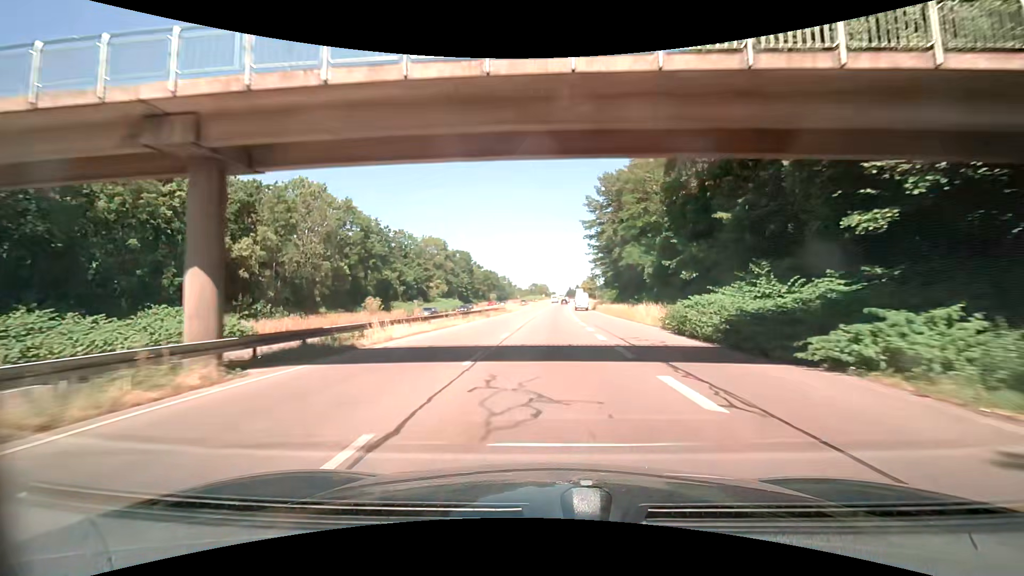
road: trunk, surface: asphalt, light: Day
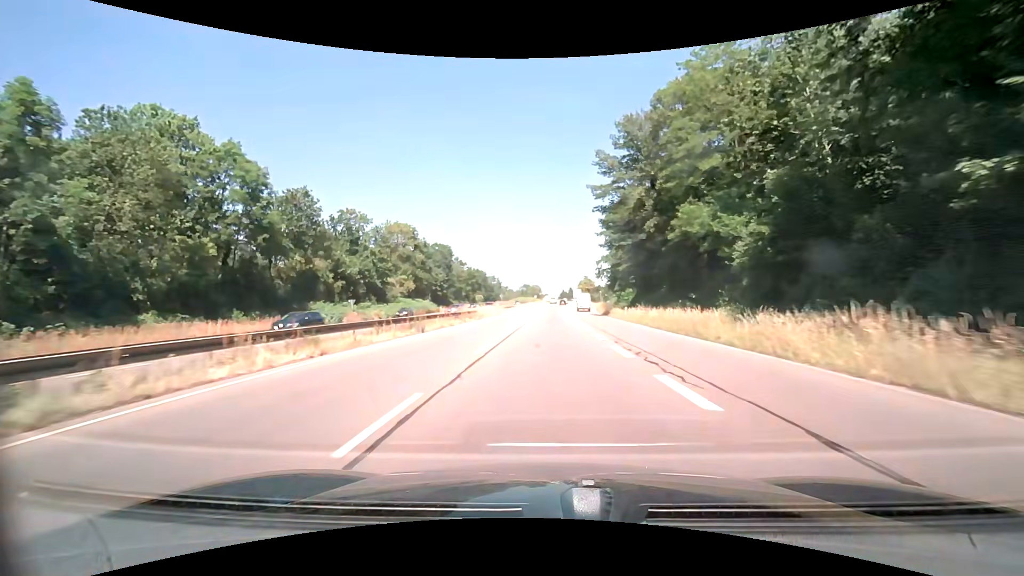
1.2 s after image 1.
(+0.2, +24.5) m; 0°
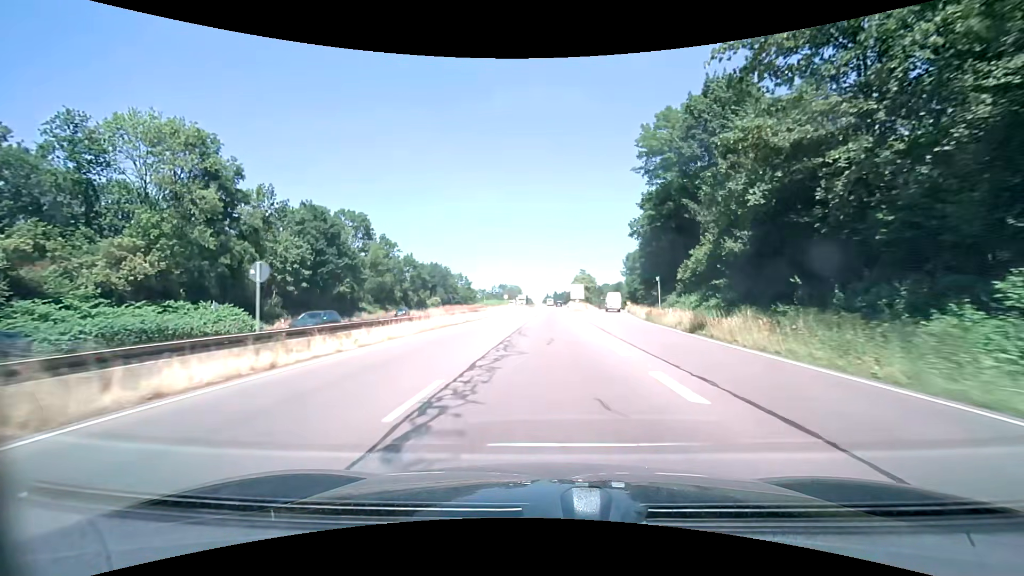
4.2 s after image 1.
(+1.5, +61.2) m; +2°
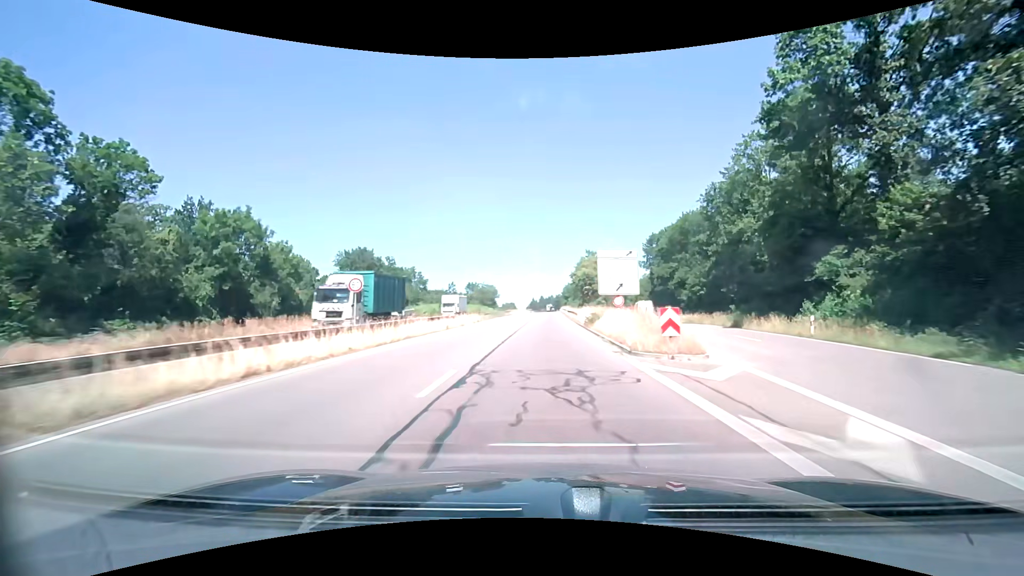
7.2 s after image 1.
(+1.3, +61.1) m; +2°
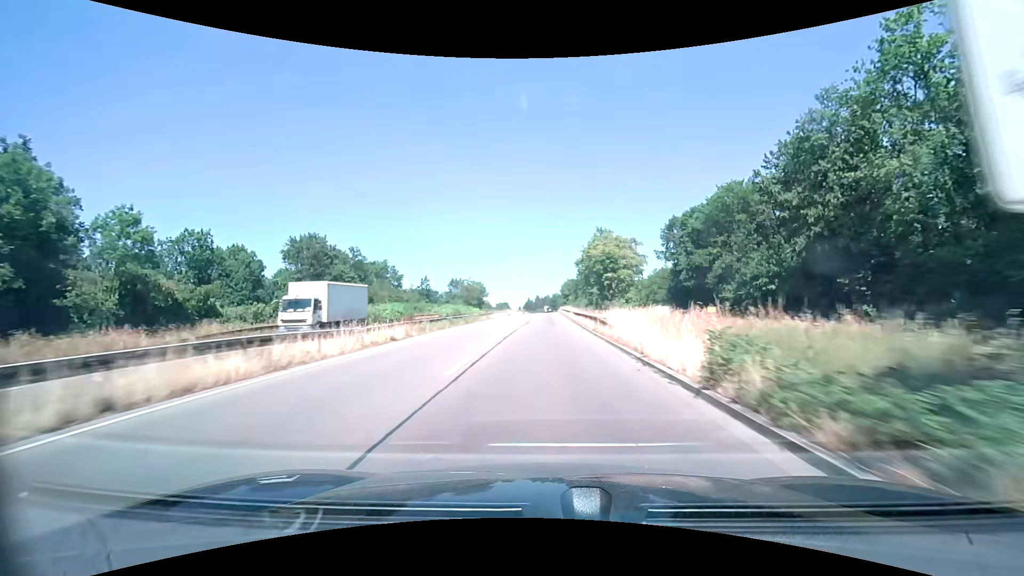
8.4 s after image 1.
(0.0, +24.5) m; 0°
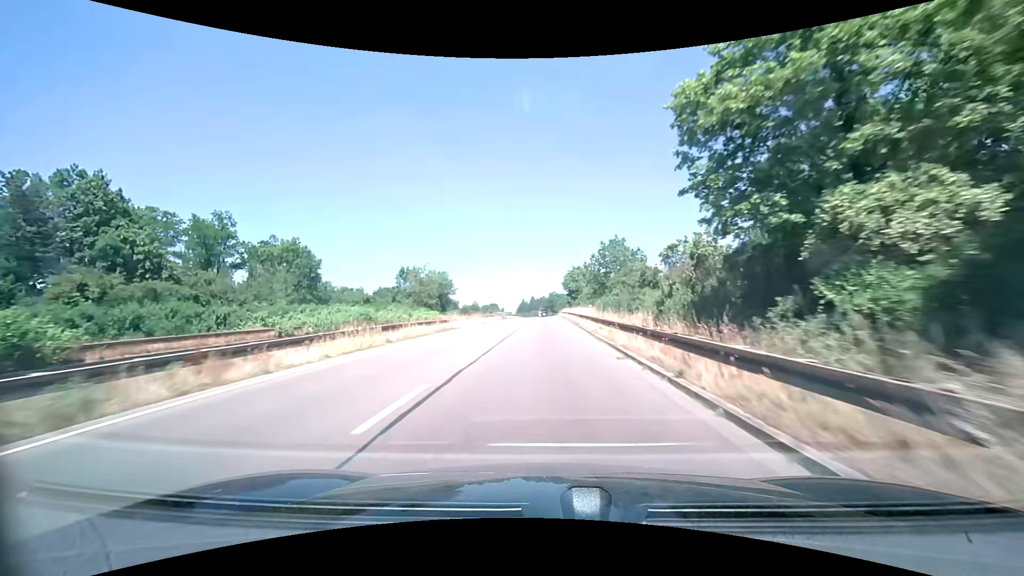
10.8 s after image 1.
(+0.4, +49.1) m; 0°
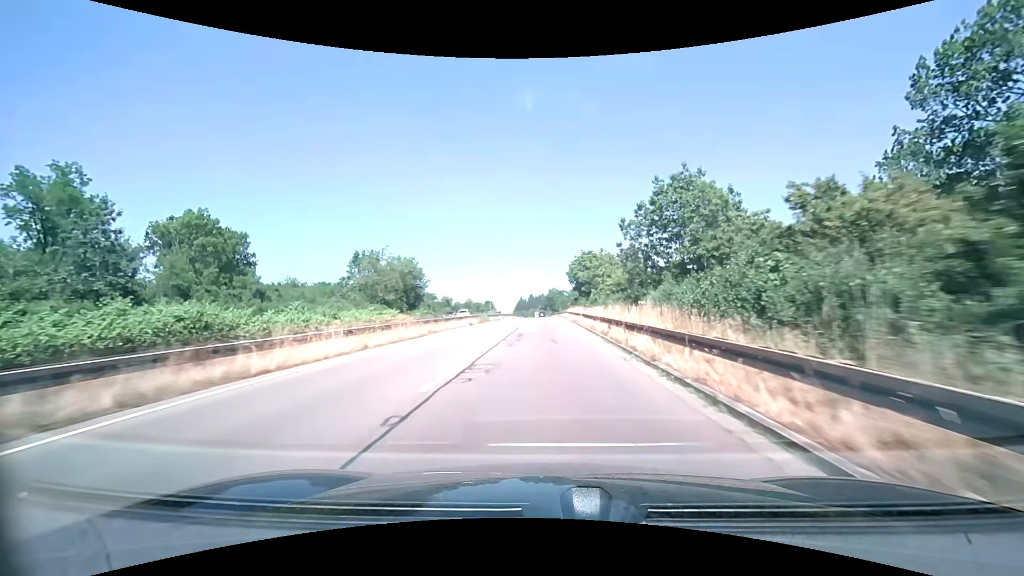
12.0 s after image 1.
(0.0, +24.6) m; 0°
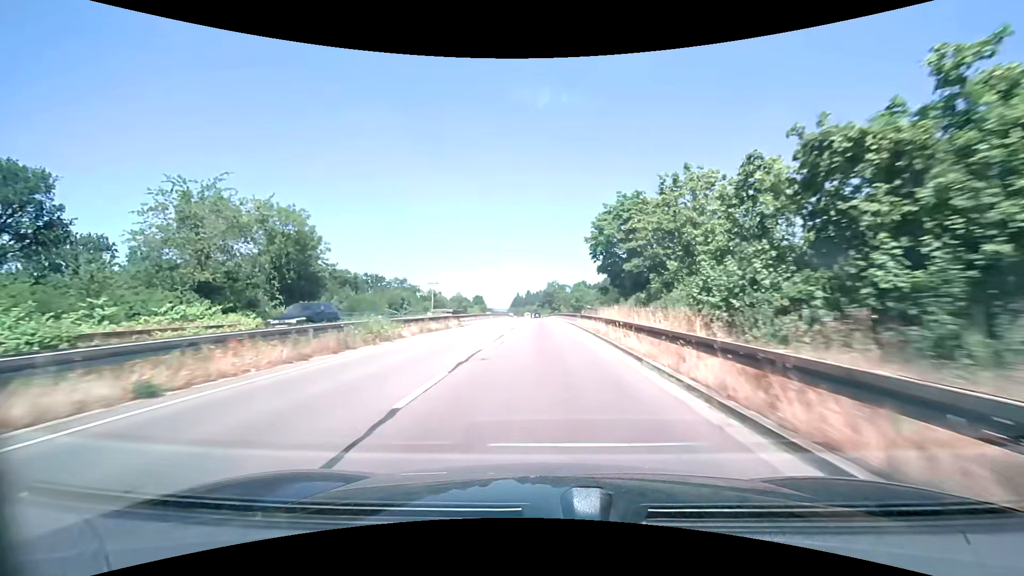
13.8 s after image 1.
(+0.1, +37.0) m; 0°
(0, +10) (0, +20) (0, +30) (0, +40) (0, +50) (0, +60) (0, +70) (-1, +80) (-1, +90) (-1, +100) m
